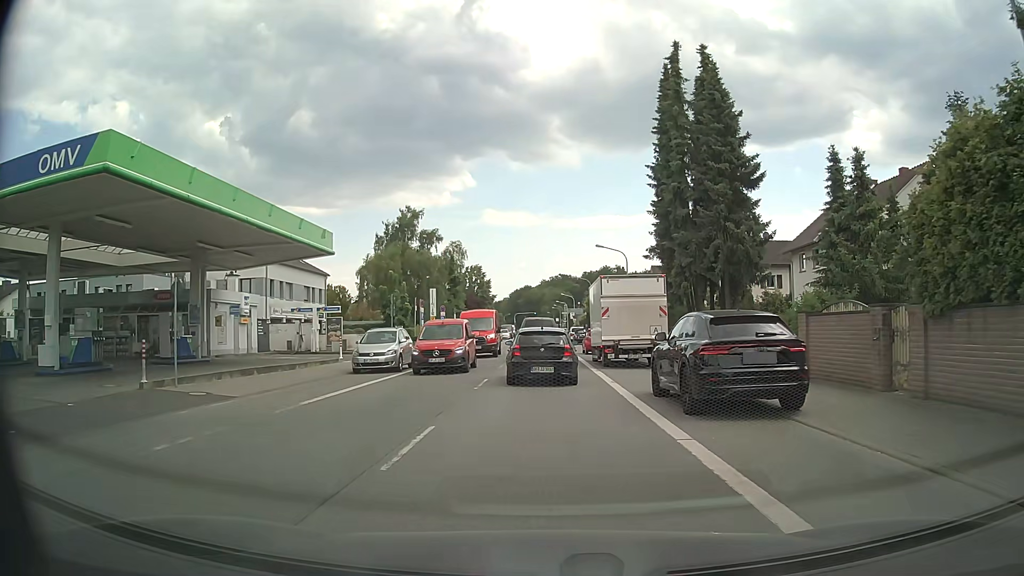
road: primary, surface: asphalt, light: Day
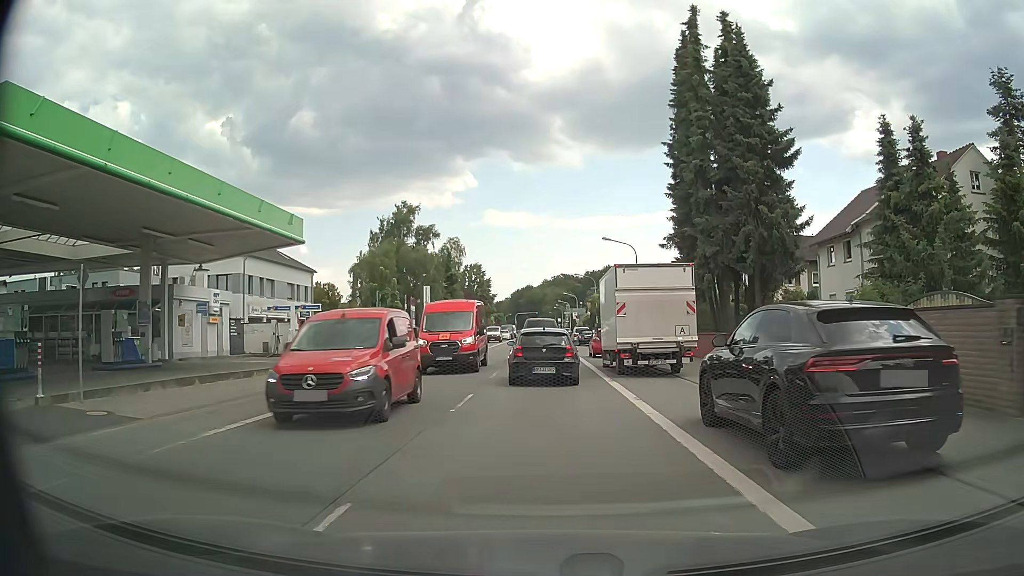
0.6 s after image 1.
(0.0, +4.3) m; 0°
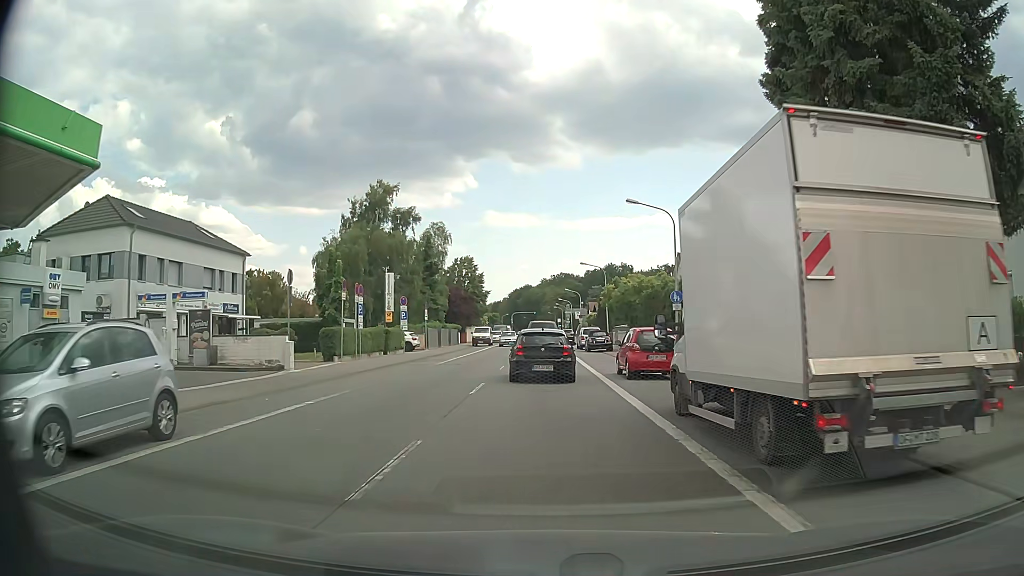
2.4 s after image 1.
(0.0, +14.2) m; 0°
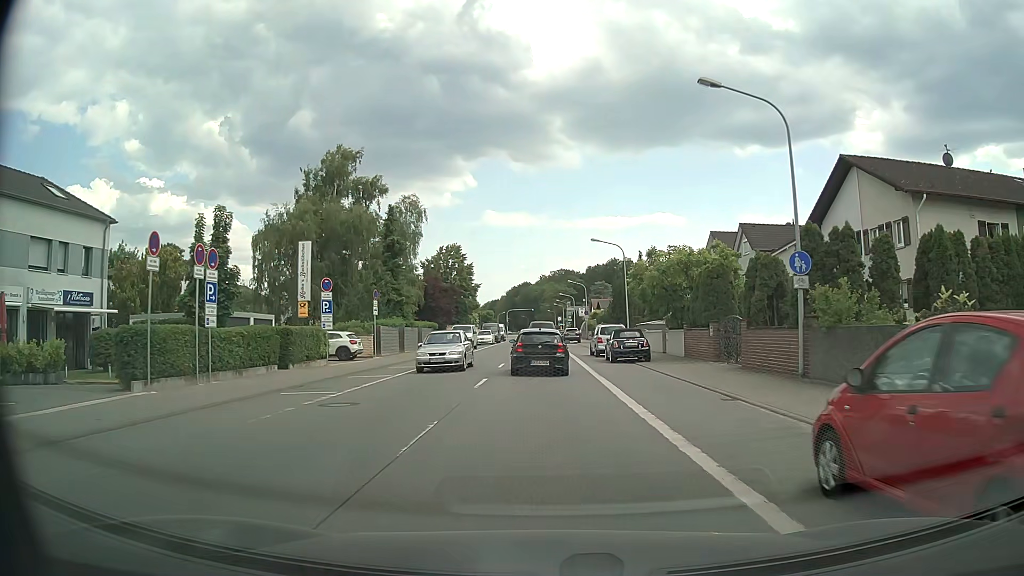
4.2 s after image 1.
(0.0, +16.4) m; 0°
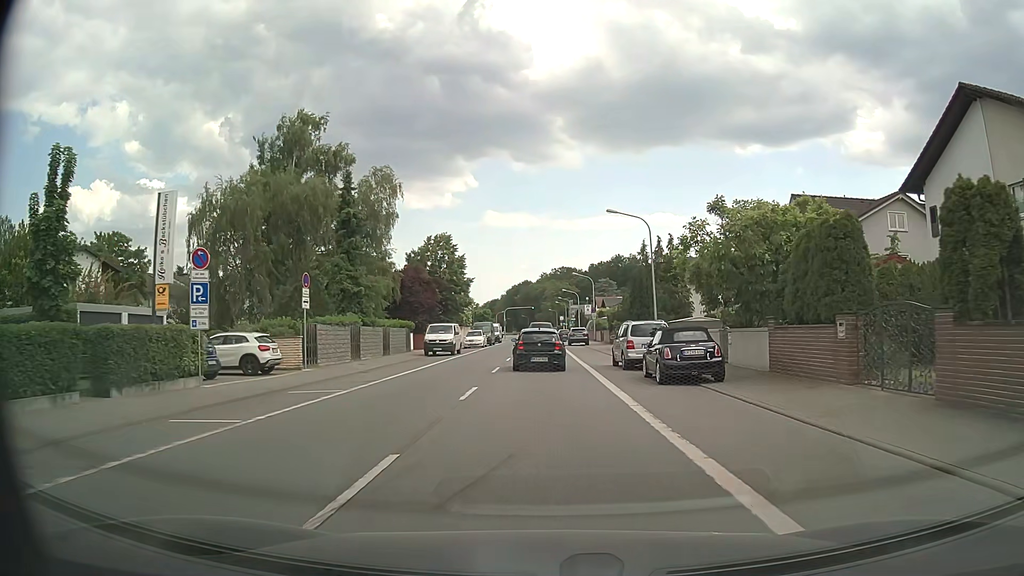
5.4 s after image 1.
(0.0, +11.8) m; 0°
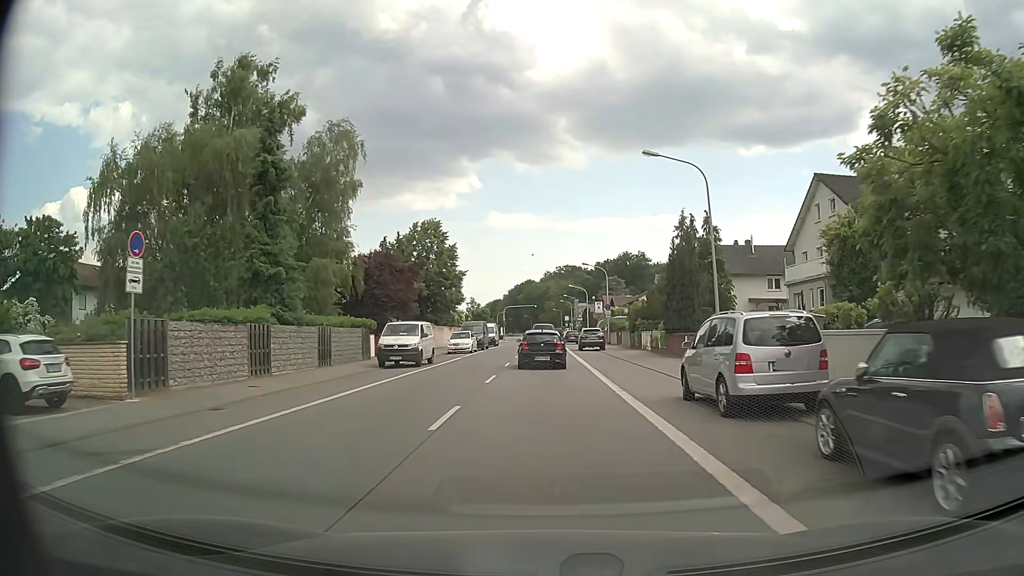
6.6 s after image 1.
(-0.1, +12.7) m; 0°
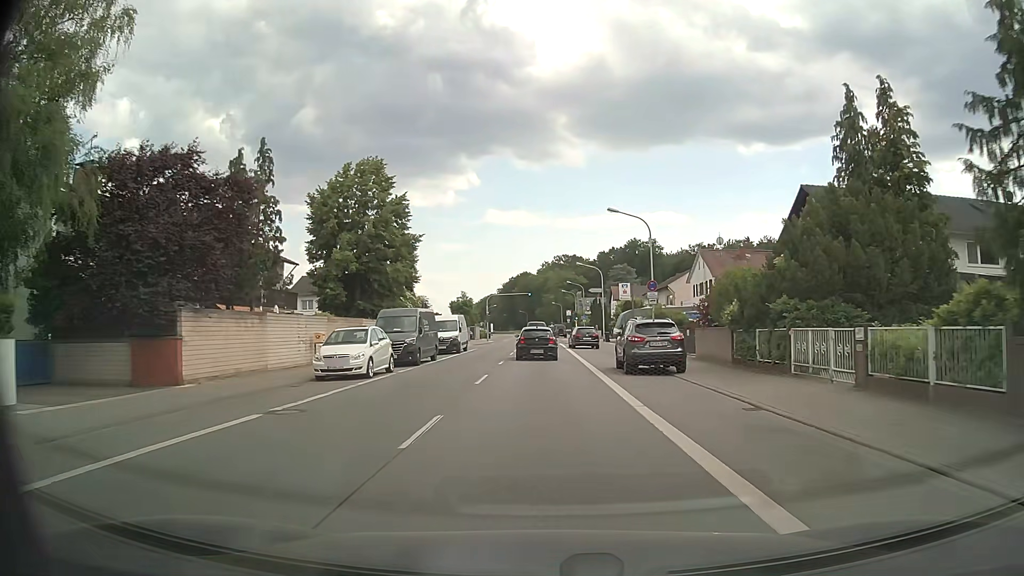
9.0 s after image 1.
(+0.1, +28.0) m; 0°
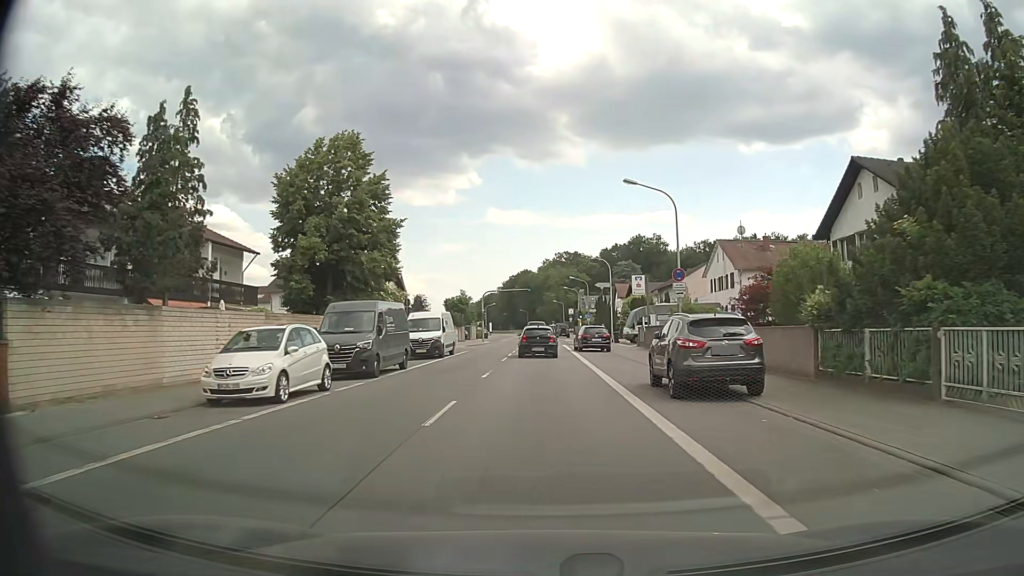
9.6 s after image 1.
(0.0, +7.1) m; 0°
(0, +10) (0, +20) (0, +30) (0, +40) (0, +50) (0, +60) (0, +70) (0, +80) (0, +90) (0, +100) m
